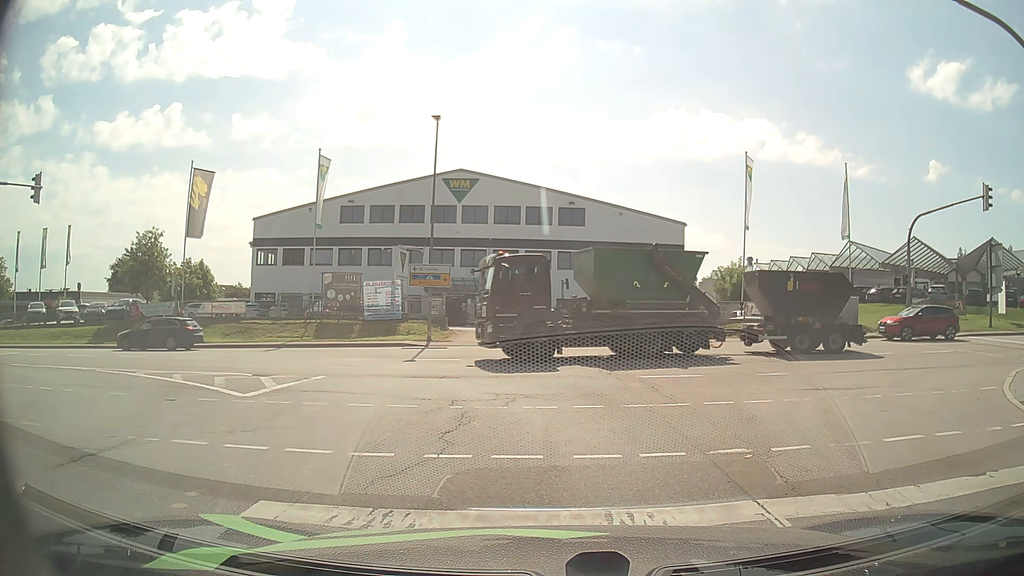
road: secondary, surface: asphalt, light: Day
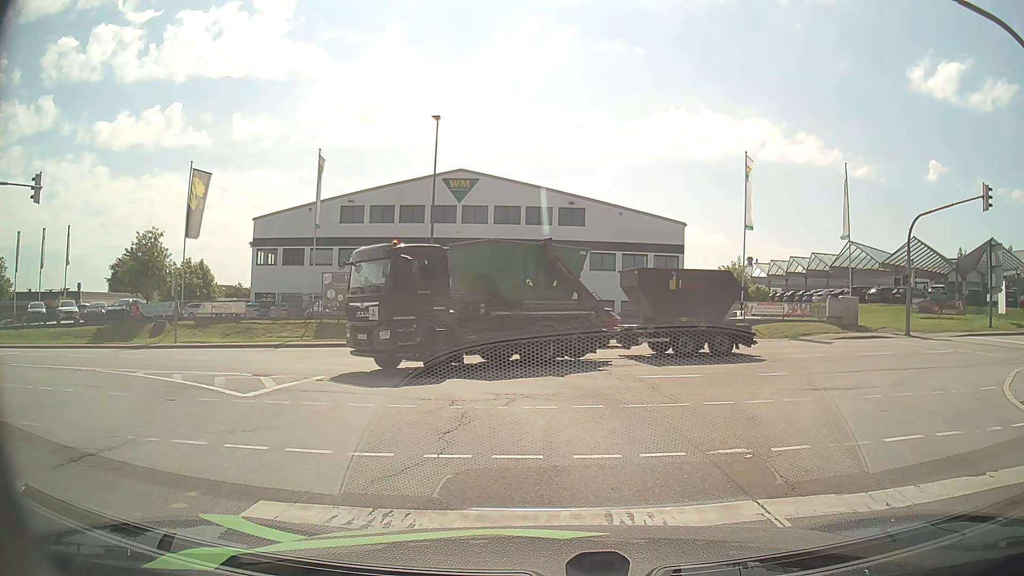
(0.0, 0.0) m; 0°
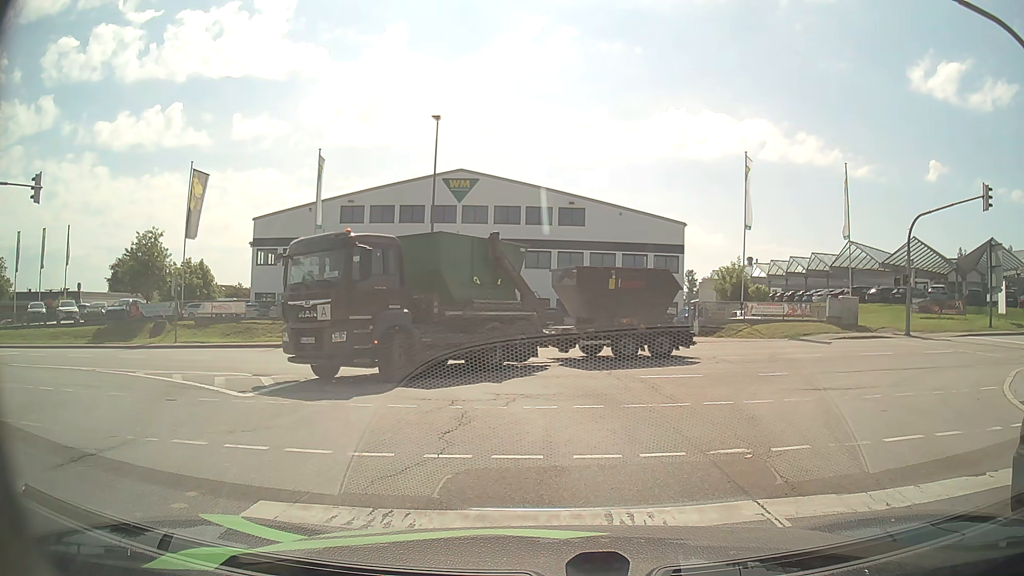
(0.0, 0.0) m; 0°
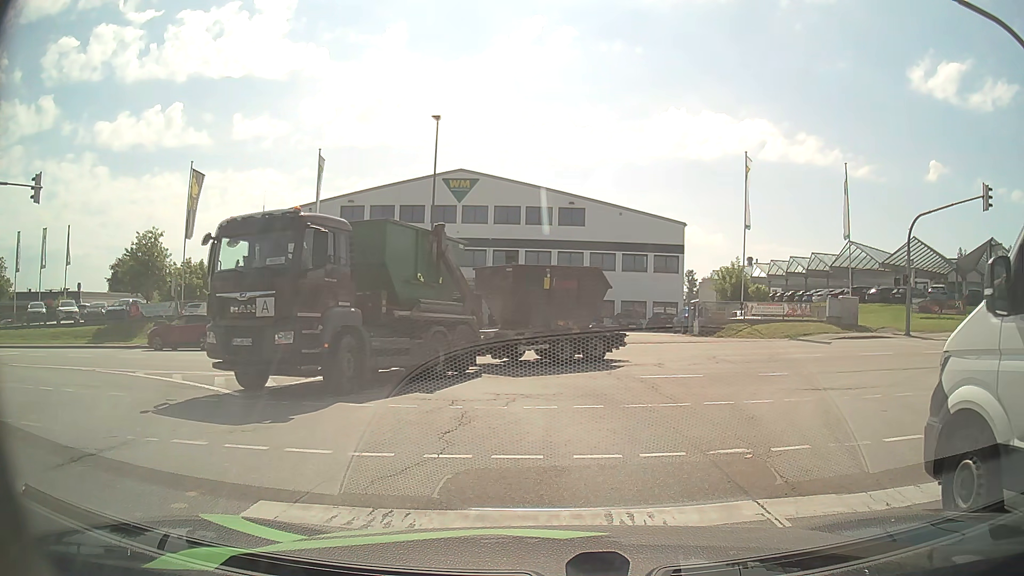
(0.0, 0.0) m; 0°
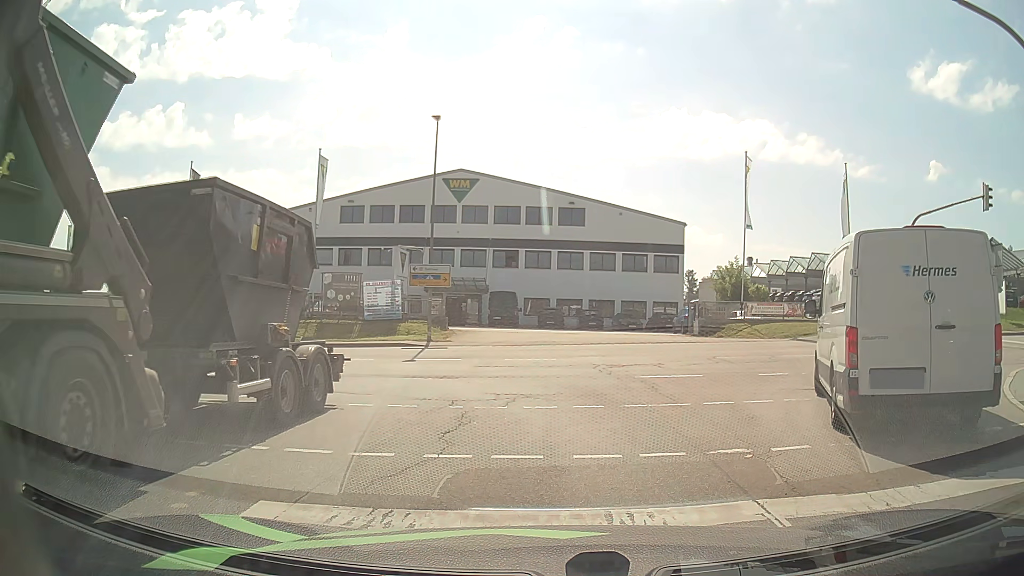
(0.0, 0.0) m; 0°
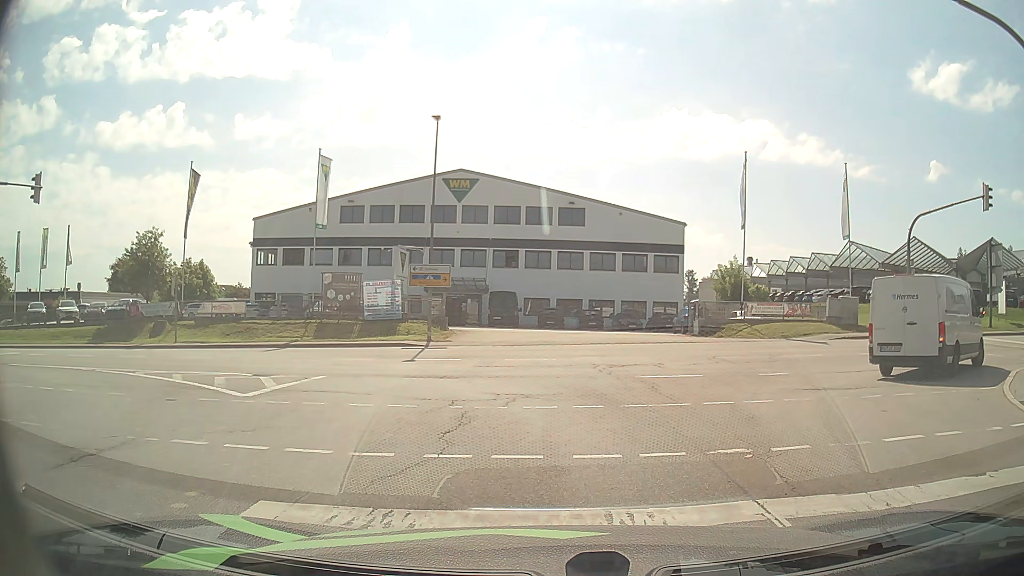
(0.0, 0.0) m; 0°
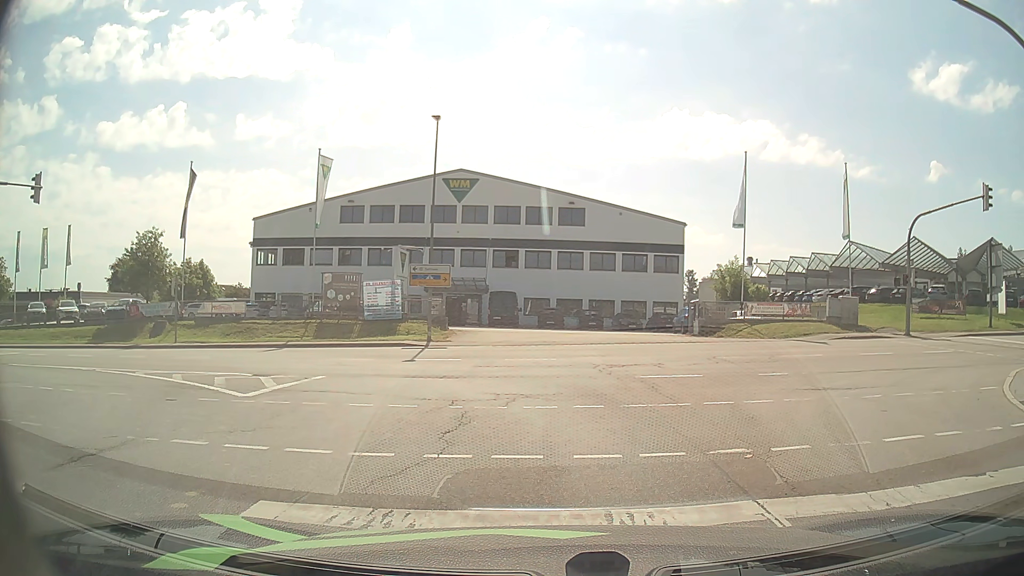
(0.0, 0.0) m; 0°
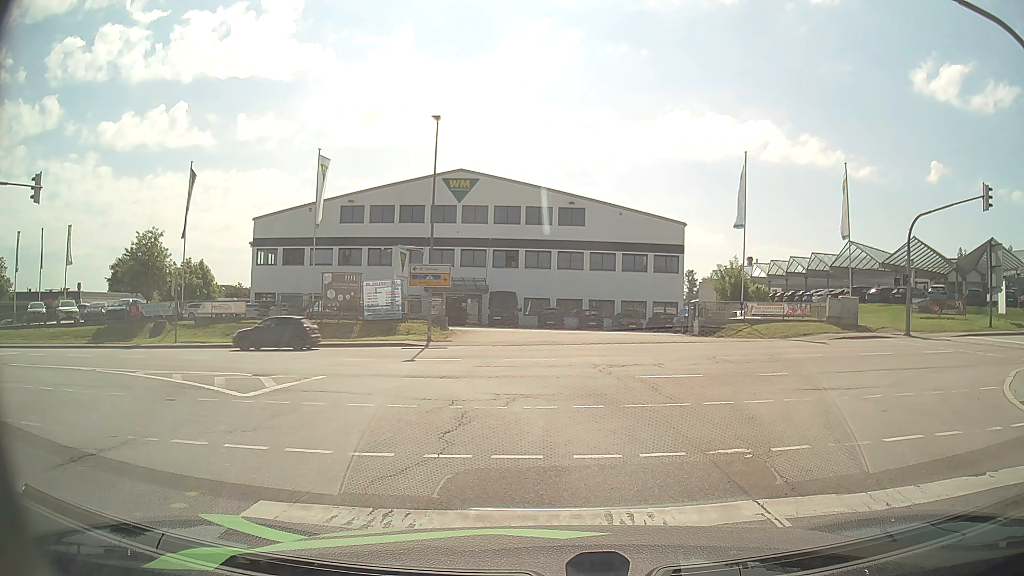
(0.0, 0.0) m; 0°
(0, +10) (-4, +19) (-12, +26) (-21, +28) (-31, +29) (-41, +29) (-51, +29) (-61, +29) (-71, +29) (-81, +28) m
